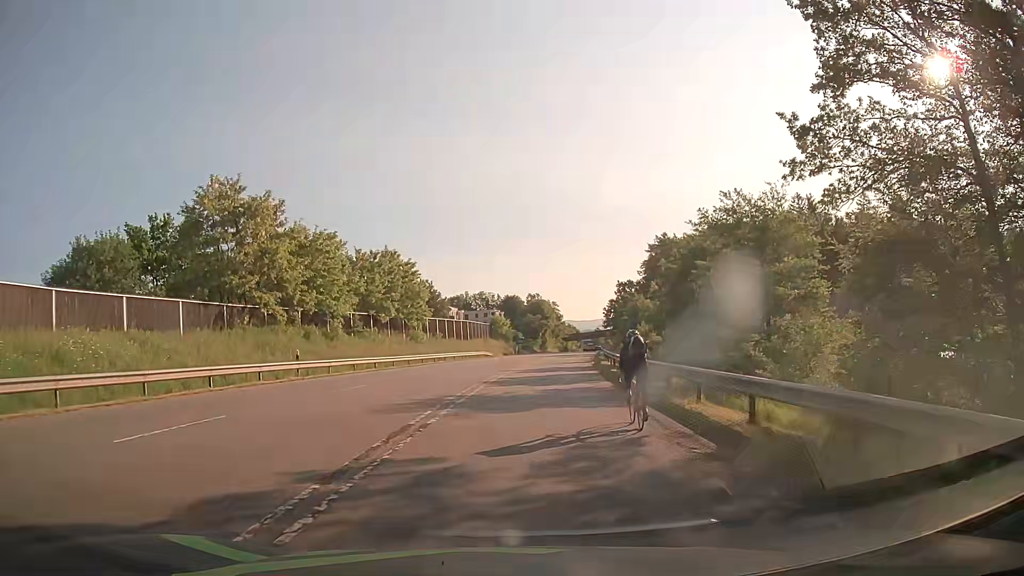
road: secondary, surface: asphalt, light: Day
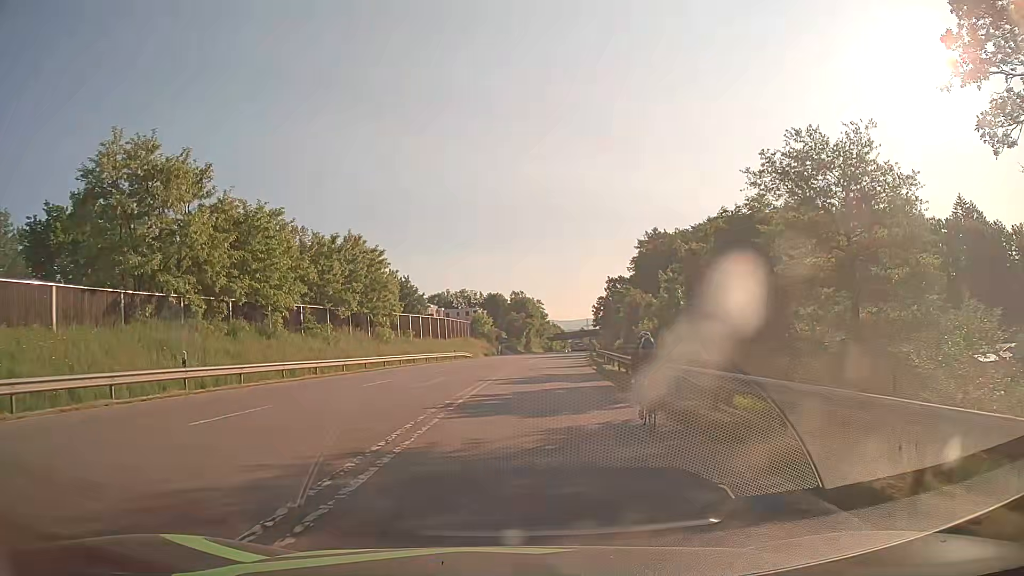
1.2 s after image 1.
(+0.2, +9.5) m; +2°
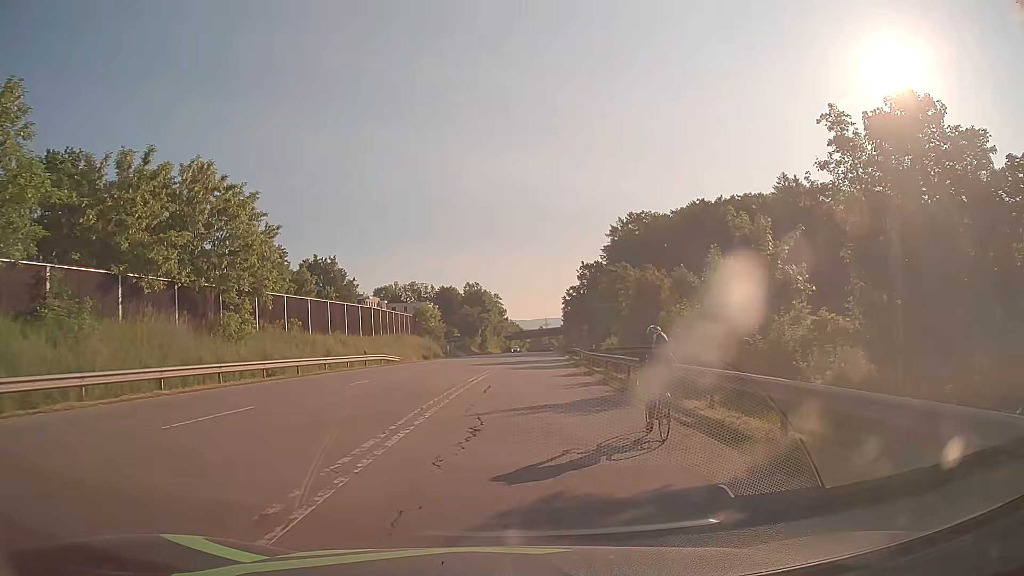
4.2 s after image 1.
(+0.8, +24.6) m; +4°
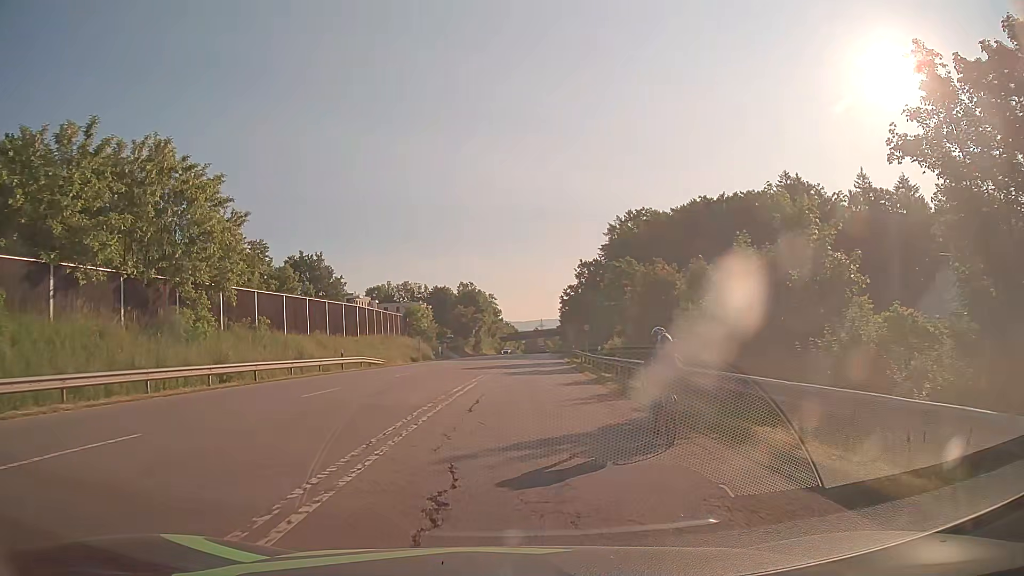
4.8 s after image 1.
(0.0, +4.8) m; 0°
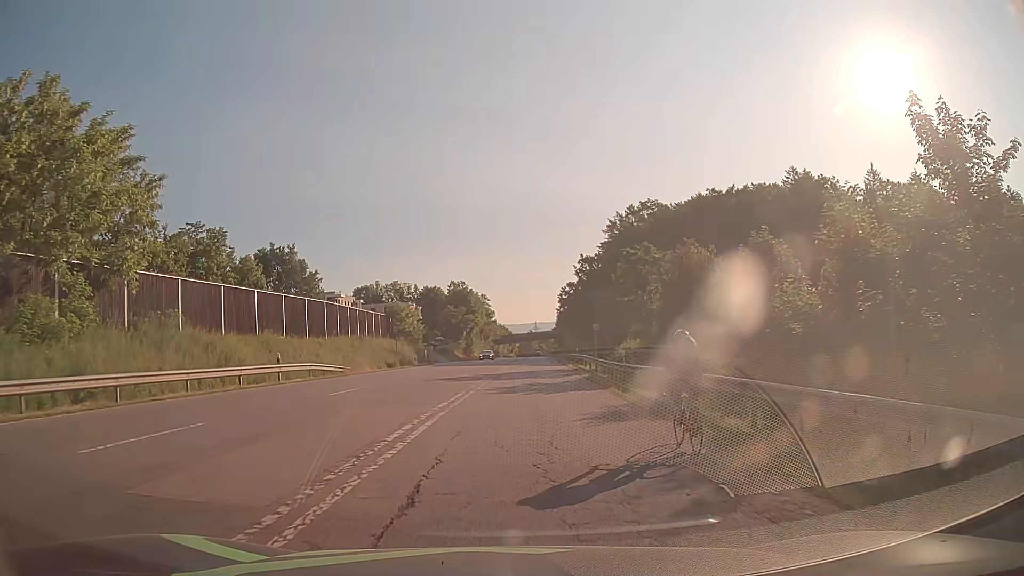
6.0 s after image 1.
(+0.1, +9.8) m; +1°
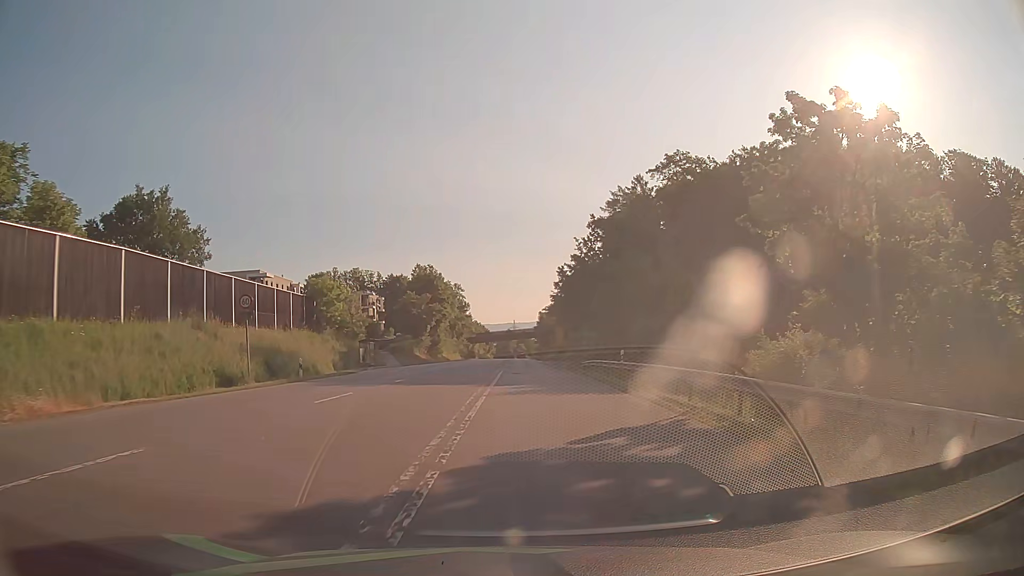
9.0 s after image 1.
(0.0, +30.4) m; +2°
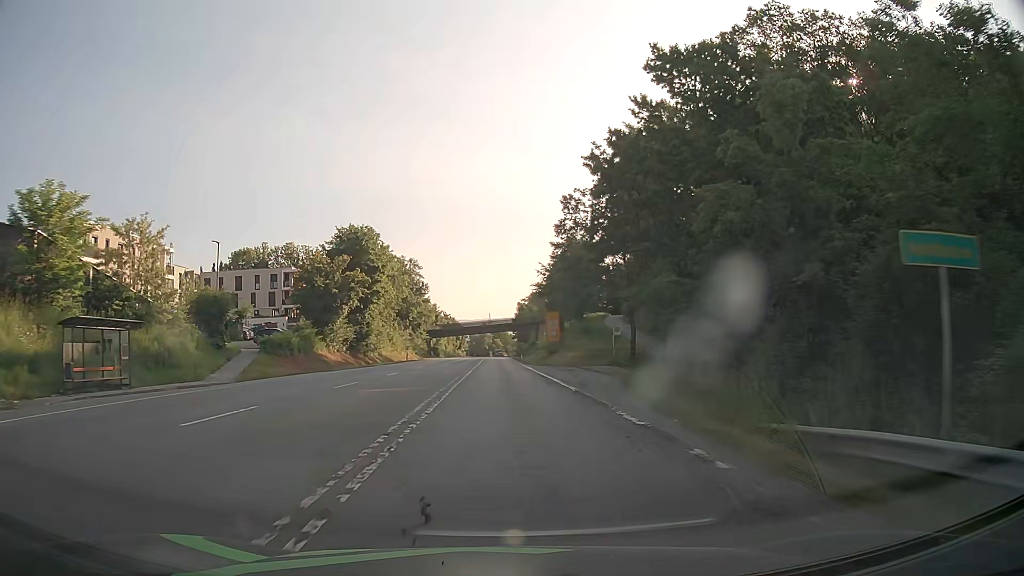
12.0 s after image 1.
(+1.1, +39.9) m; +2°
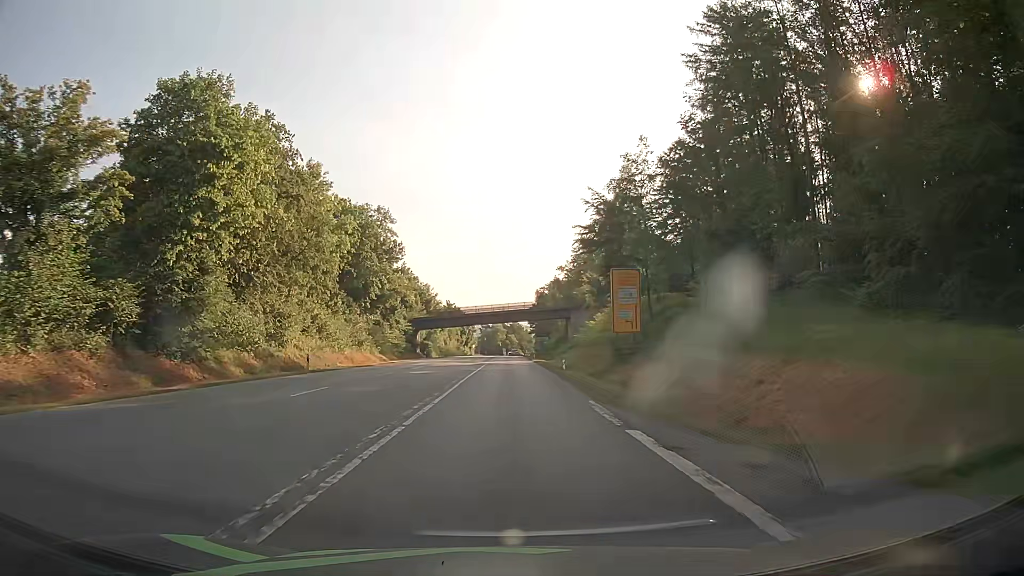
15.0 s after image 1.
(-0.5, +44.6) m; -1°
(0, +10) (0, +20) (0, +30) (0, +40) (0, +50) (0, +60) (0, +70) (0, +80) (0, +90) (+1, +100) m
